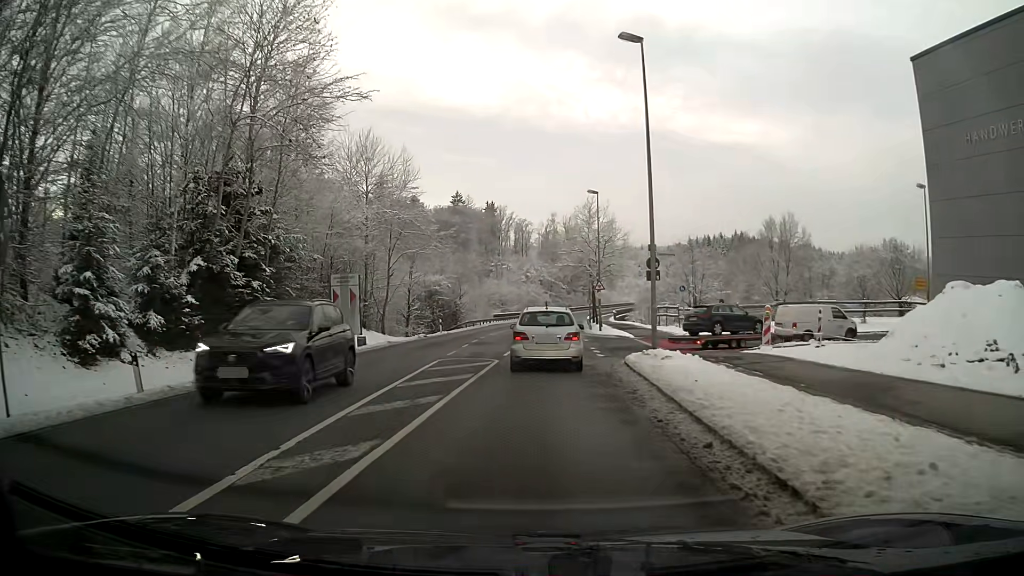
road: secondary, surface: asphalt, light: Day
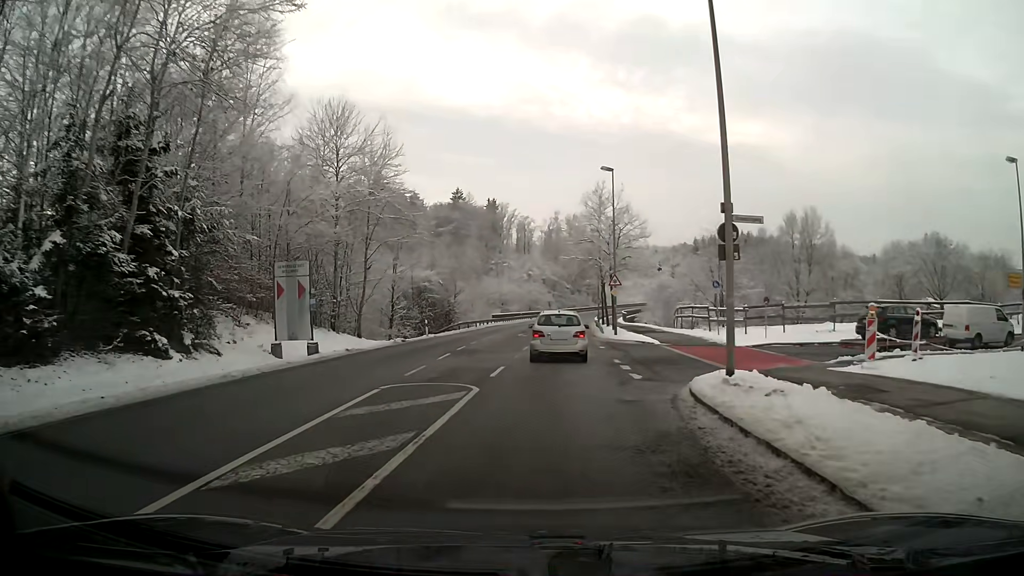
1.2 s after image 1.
(-0.1, +8.0) m; -1°
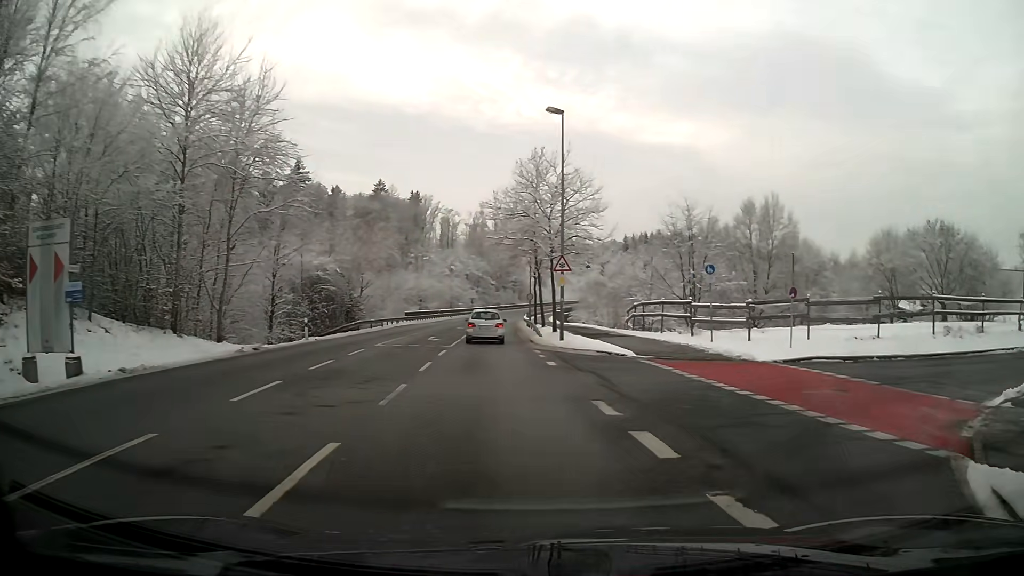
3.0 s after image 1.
(+0.7, +11.5) m; +12°
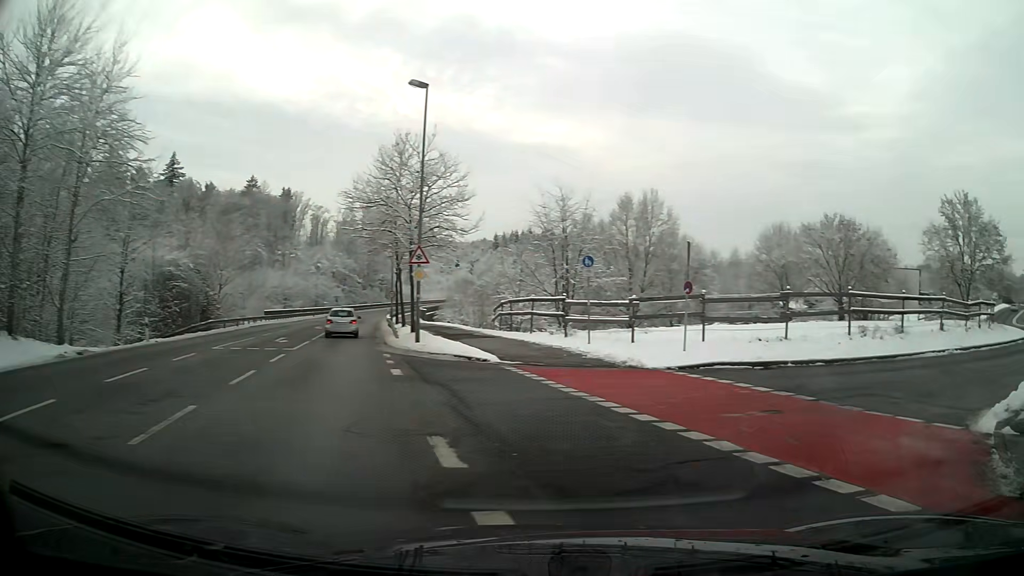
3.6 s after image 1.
(+0.4, +3.4) m; +13°
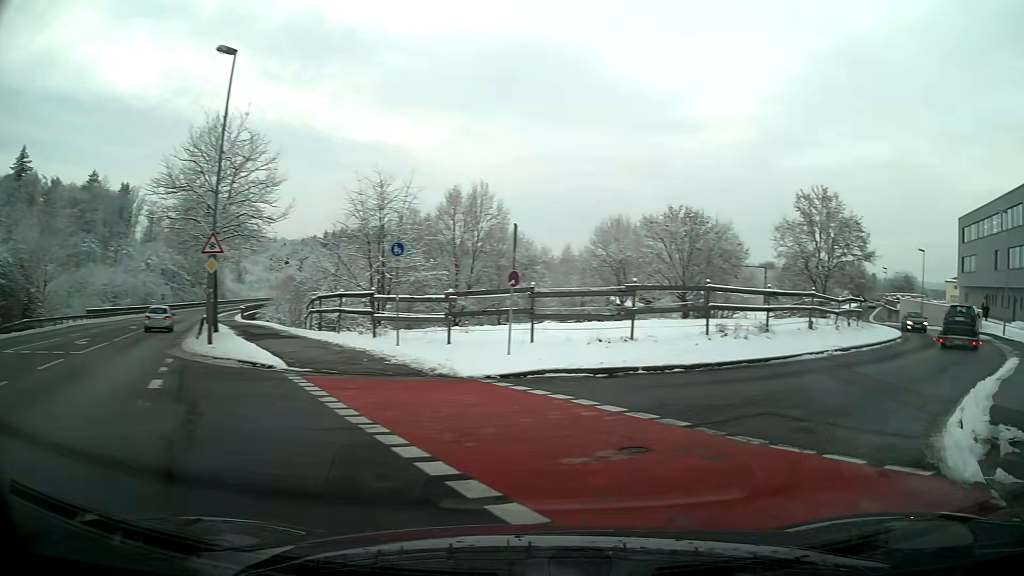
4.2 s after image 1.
(+0.4, +3.4) m; +15°
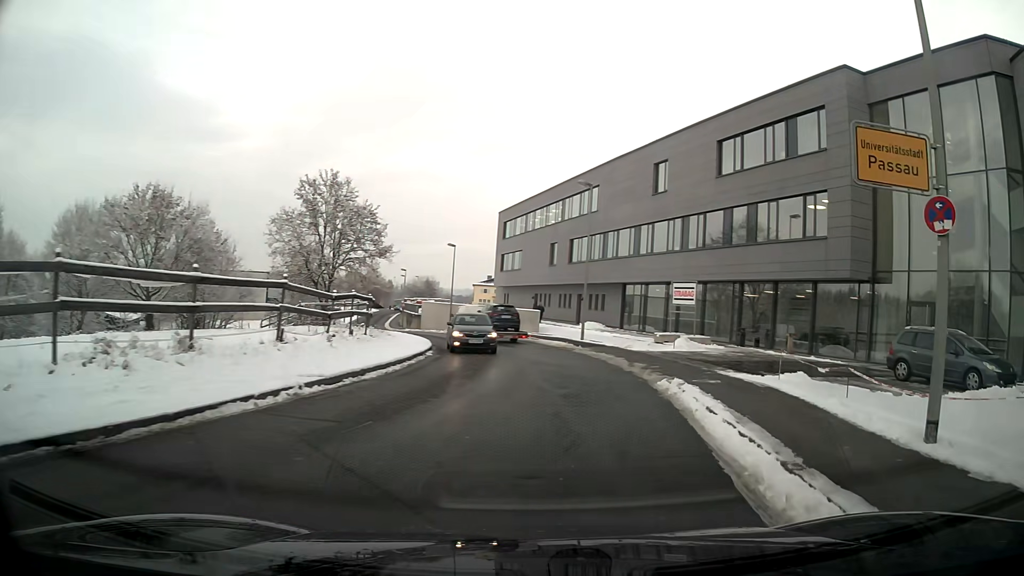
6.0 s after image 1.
(+4.1, +10.4) m; +37°
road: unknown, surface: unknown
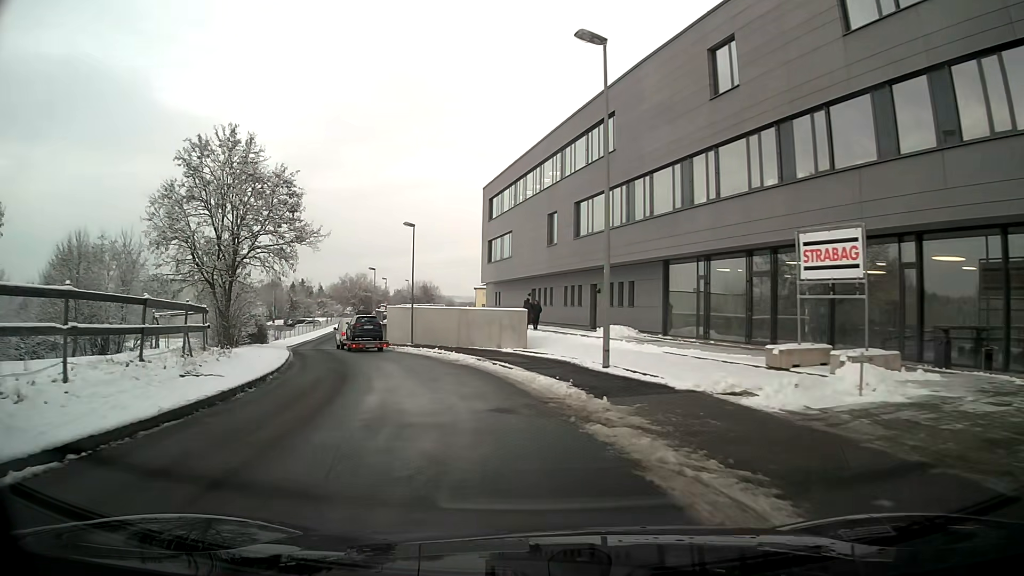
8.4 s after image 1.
(-0.3, +19.2) m; -7°
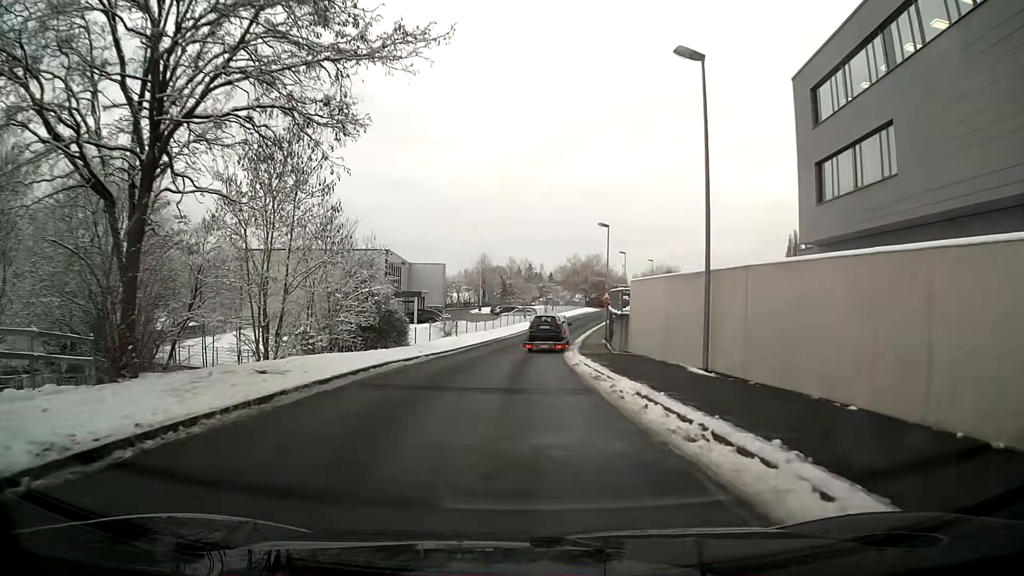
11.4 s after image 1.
(-5.3, +28.5) m; -17°
